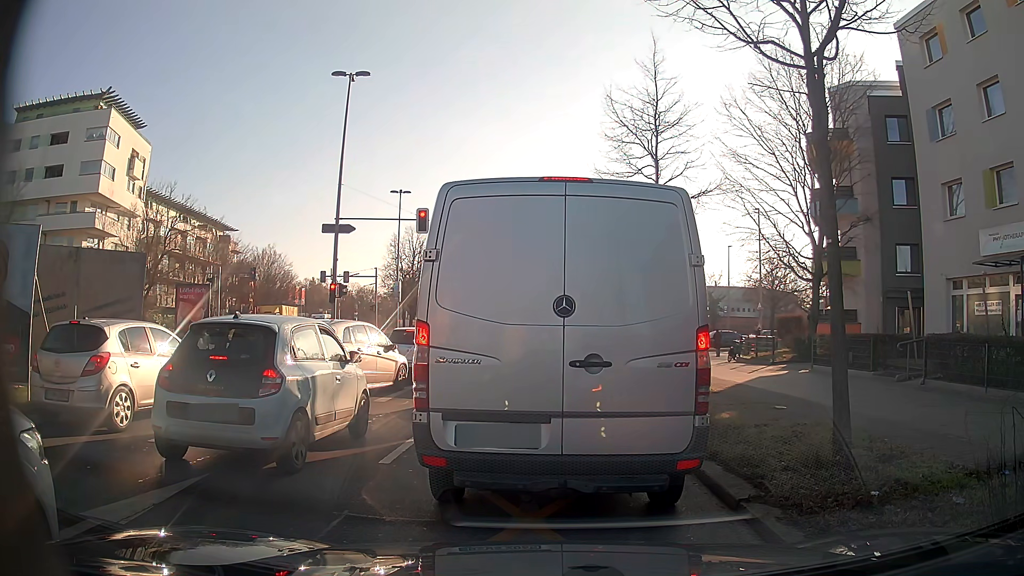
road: secondary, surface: asphalt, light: Day
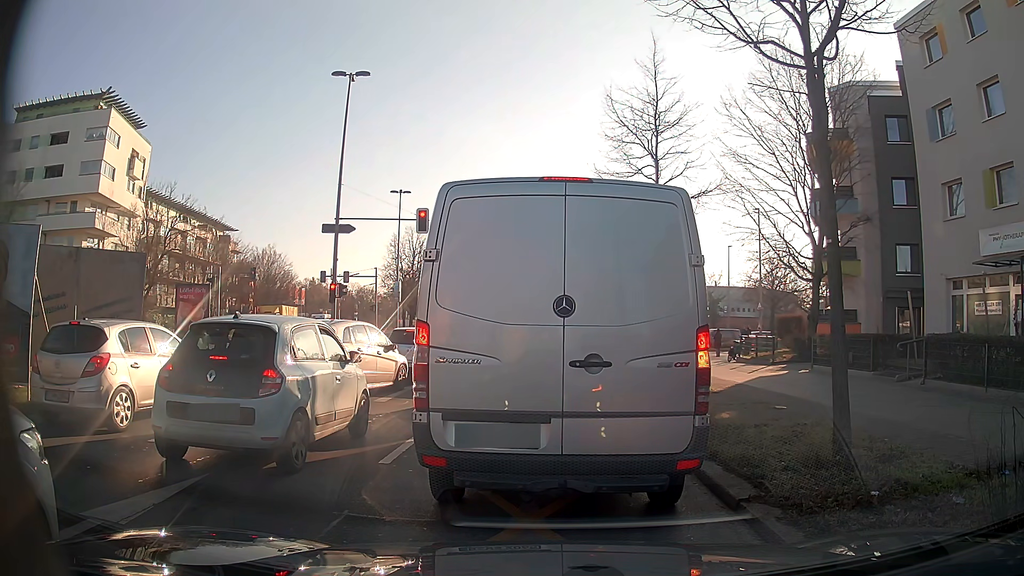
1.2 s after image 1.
(0.0, 0.0) m; 0°
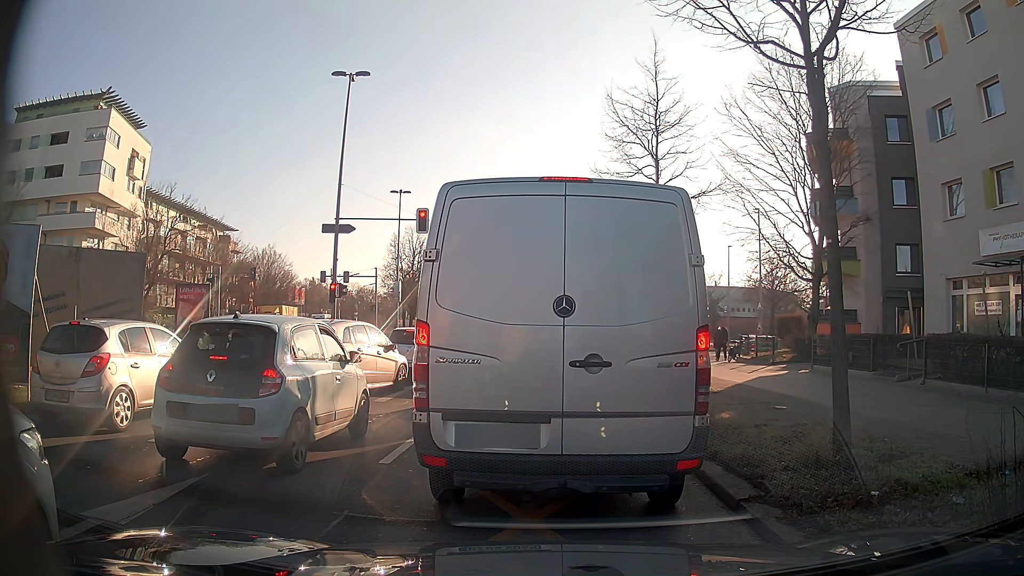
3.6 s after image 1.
(0.0, 0.0) m; 0°
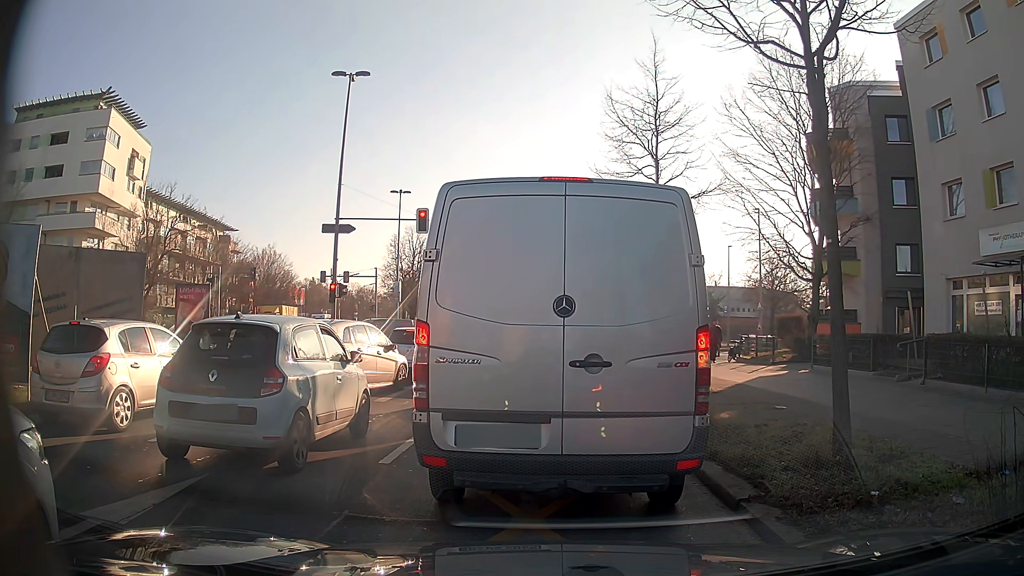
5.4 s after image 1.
(0.0, 0.0) m; 0°
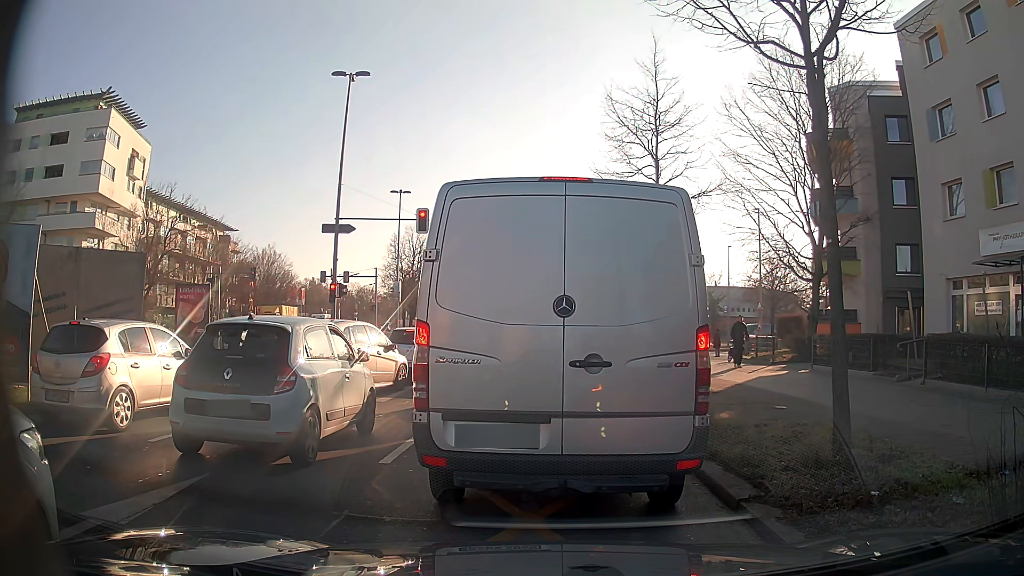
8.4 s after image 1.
(0.0, 0.0) m; 0°
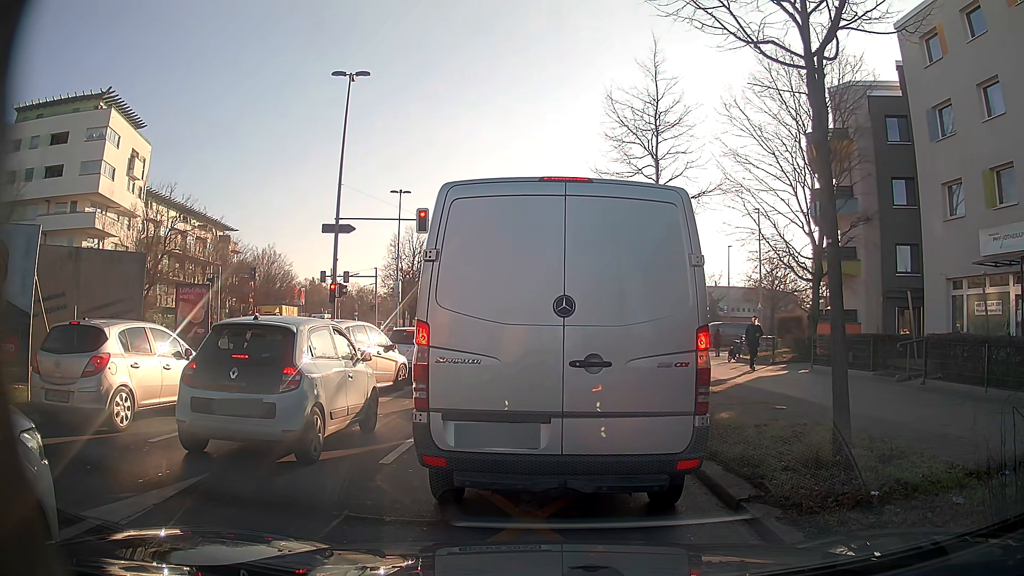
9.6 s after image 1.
(0.0, 0.0) m; 0°
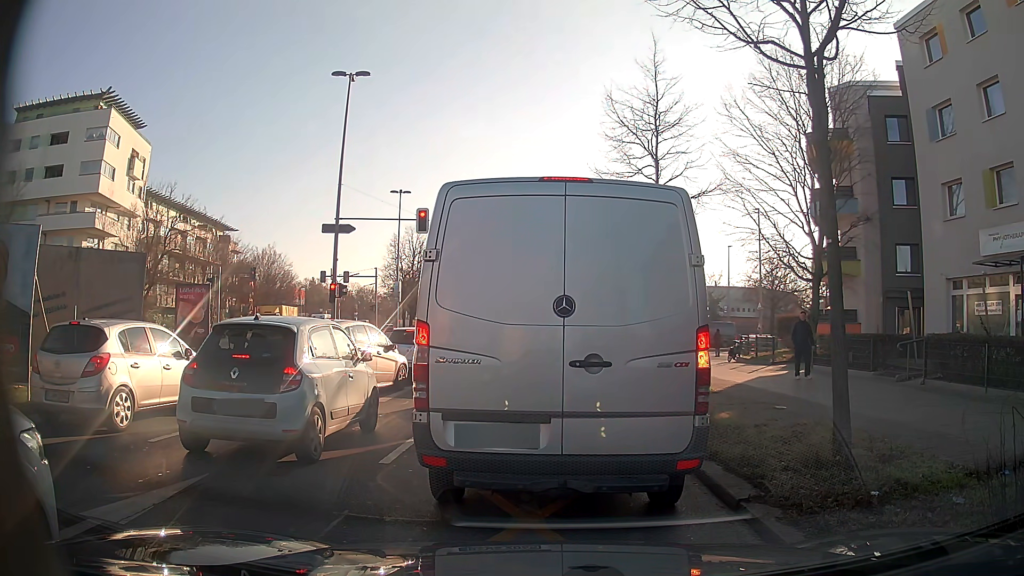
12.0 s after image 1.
(0.0, 0.0) m; 0°
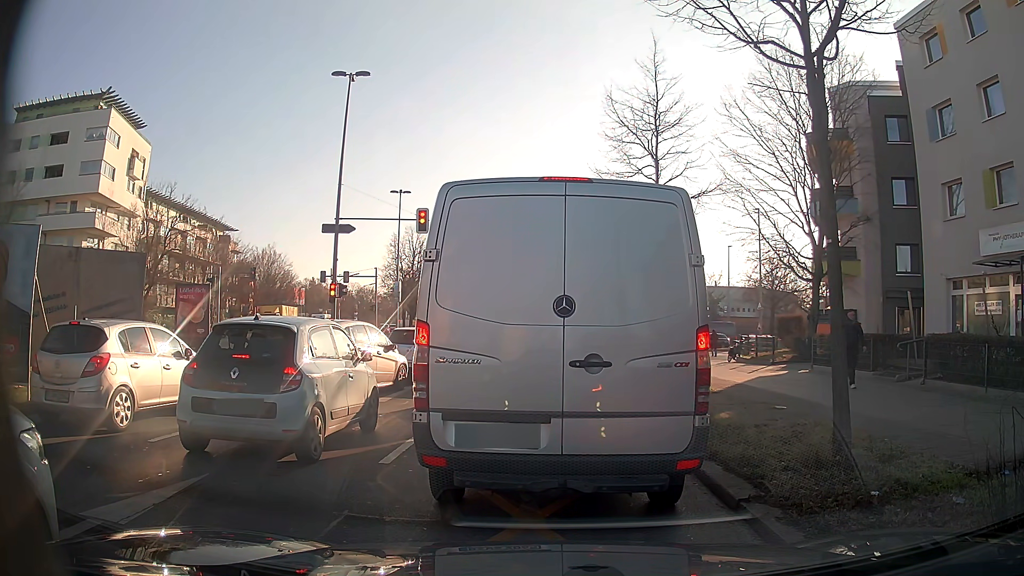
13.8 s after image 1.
(0.0, 0.0) m; 0°
